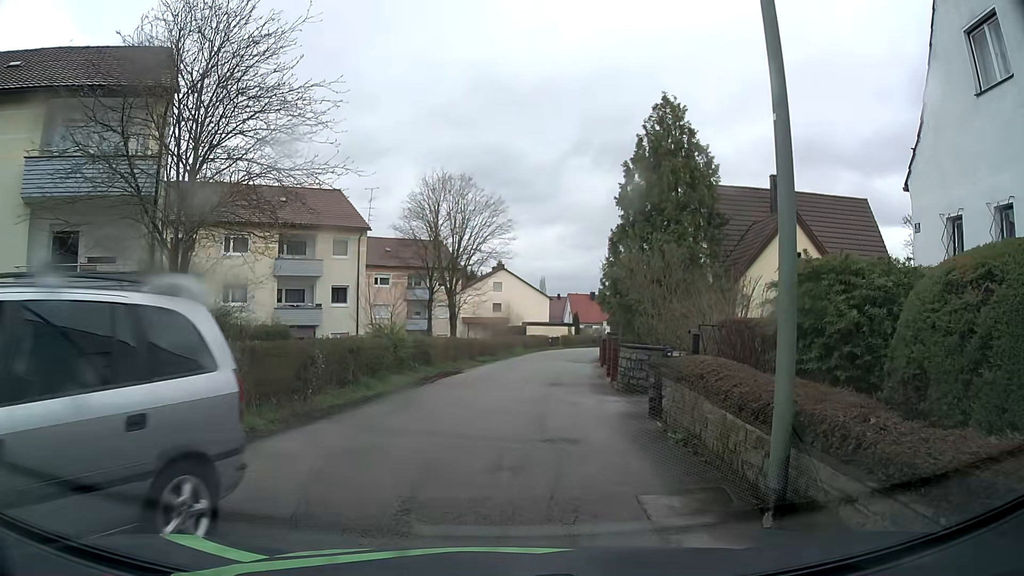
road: residential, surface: asphalt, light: Day
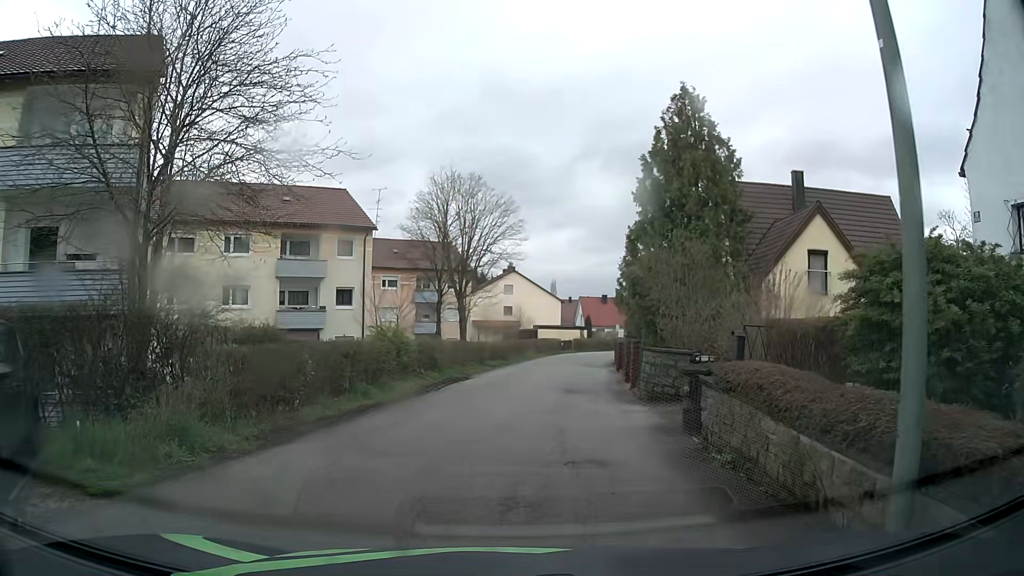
(0.0, +1.6) m; -1°
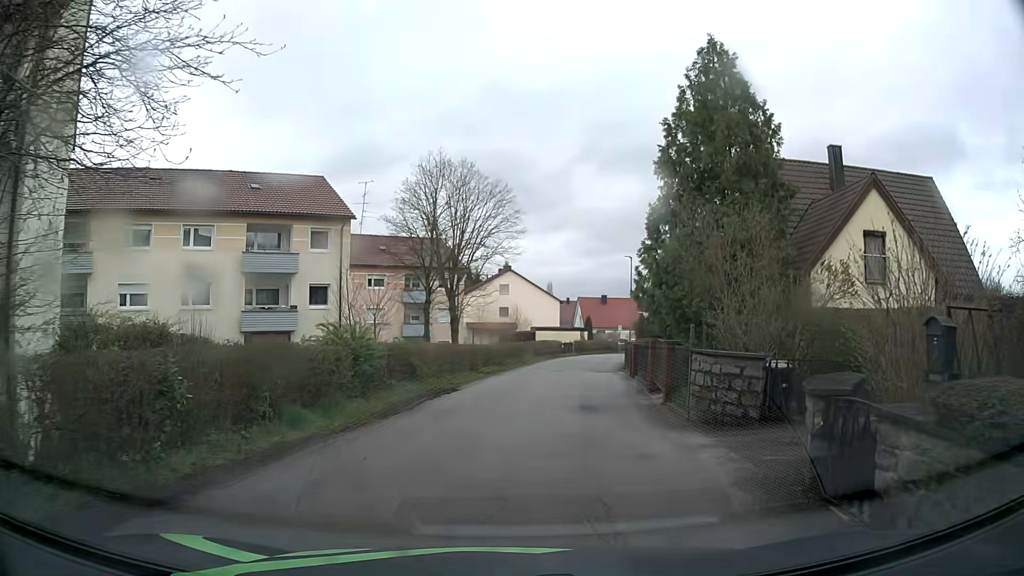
(0.0, +4.8) m; -1°
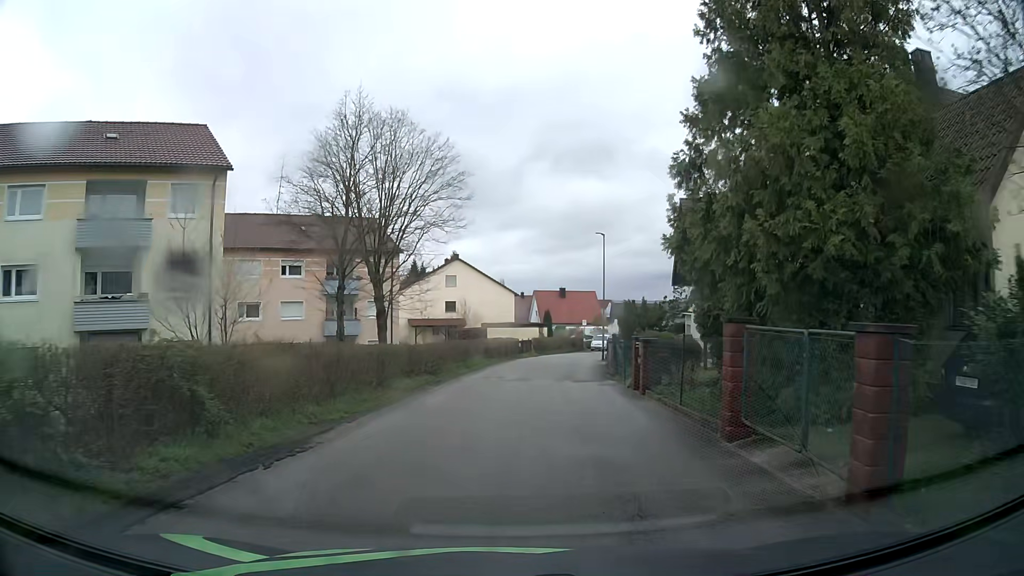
(+0.4, +10.8) m; +4°
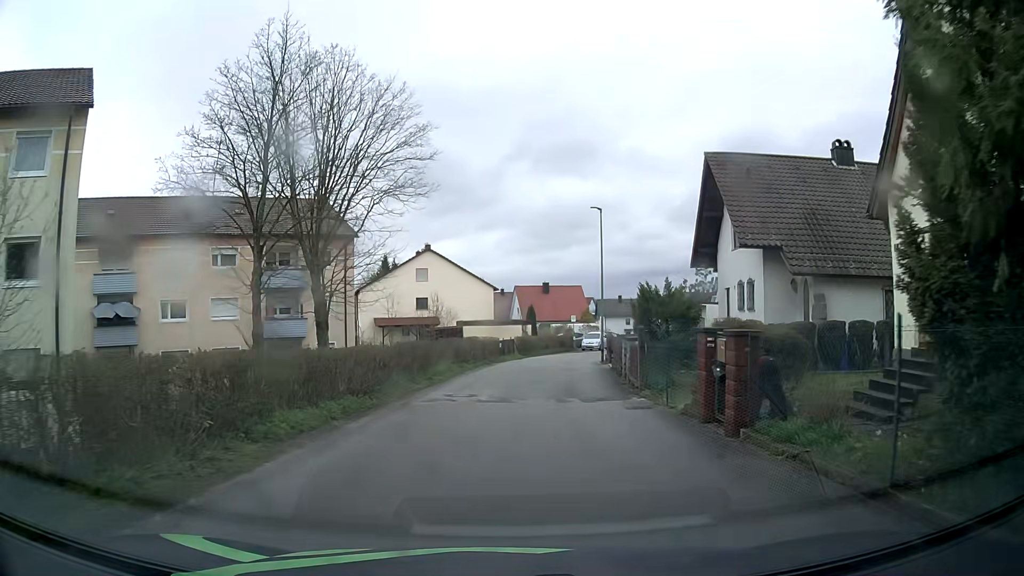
(+0.1, +8.3) m; +2°
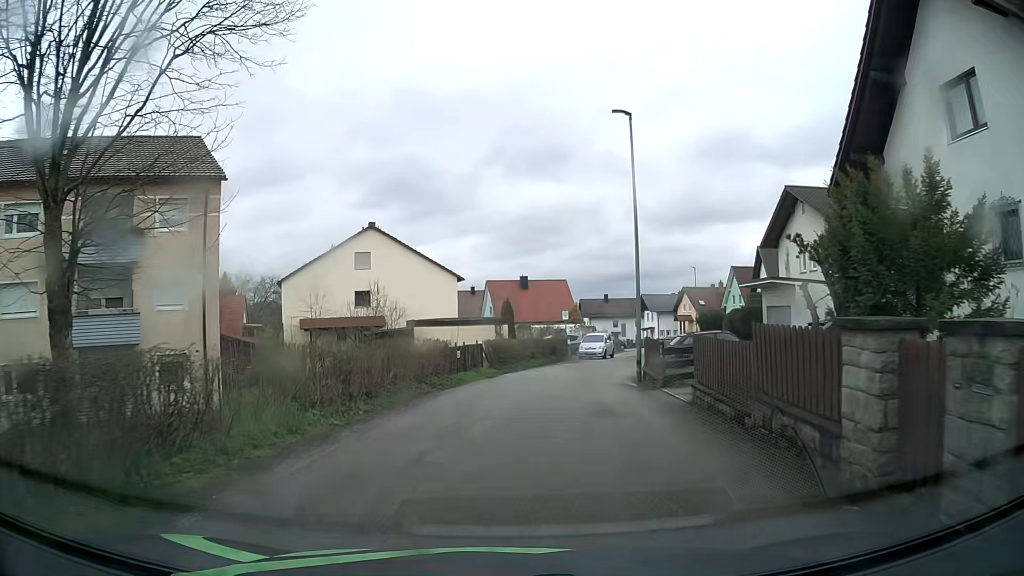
(+0.3, +16.5) m; +2°
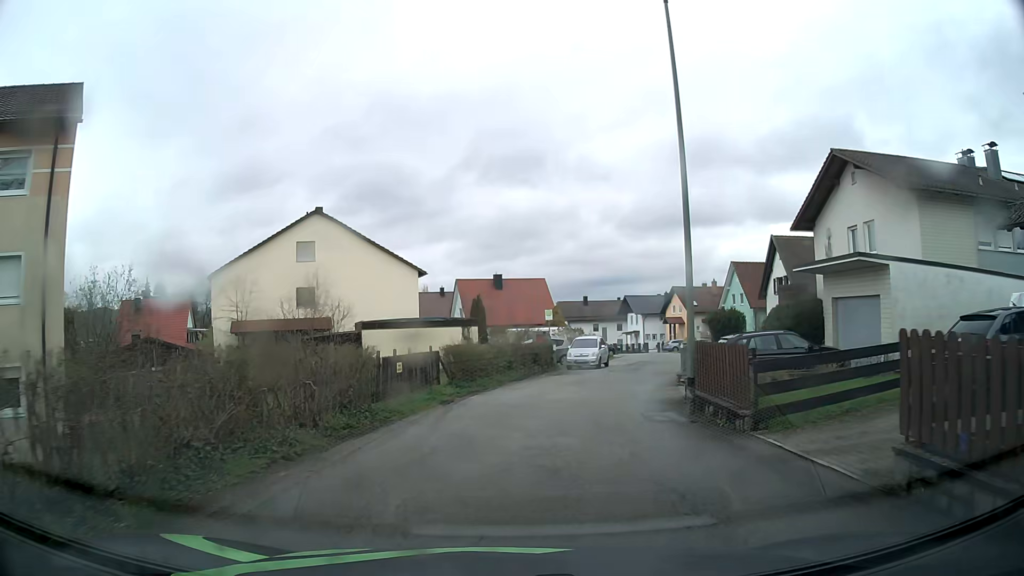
(+0.1, +8.4) m; +2°
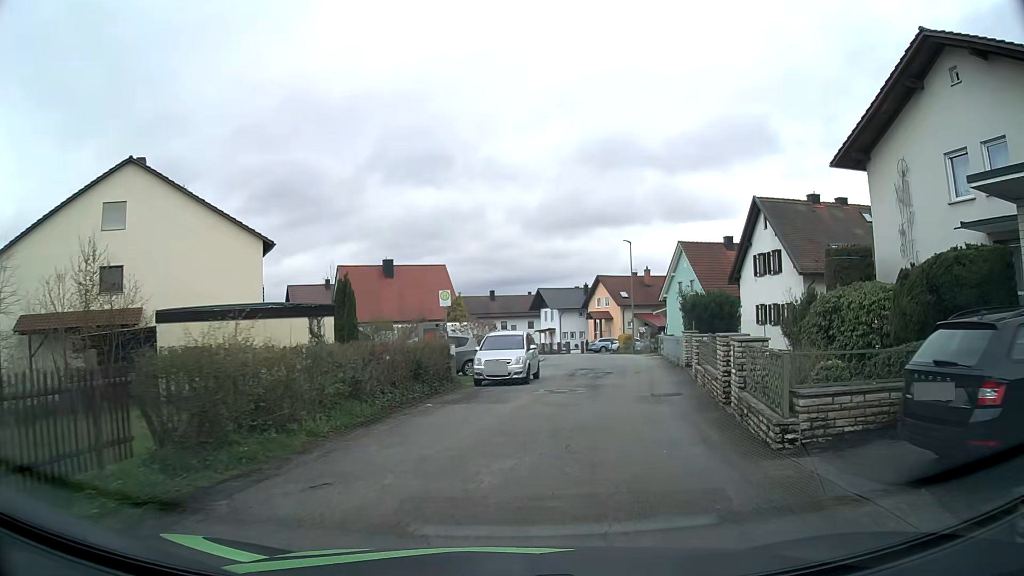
(+0.8, +13.2) m; +8°
(+1, +10) (+2, +20) (+4, +30) (+6, +40) (+6, +49) (+5, +59) (+3, +69) (0, +79) (-3, +88) (-7, +98) m
